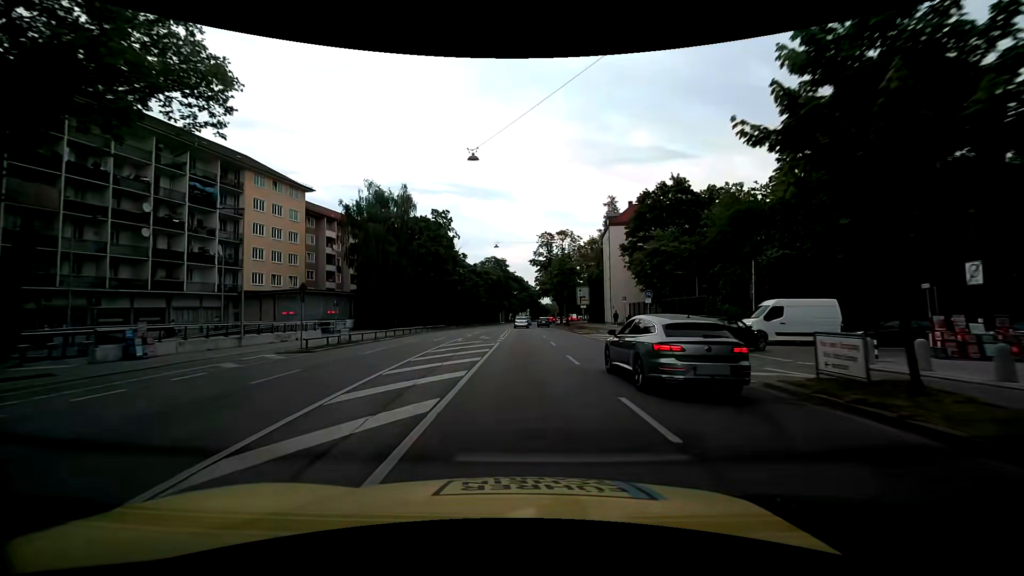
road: primary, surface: asphalt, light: Day
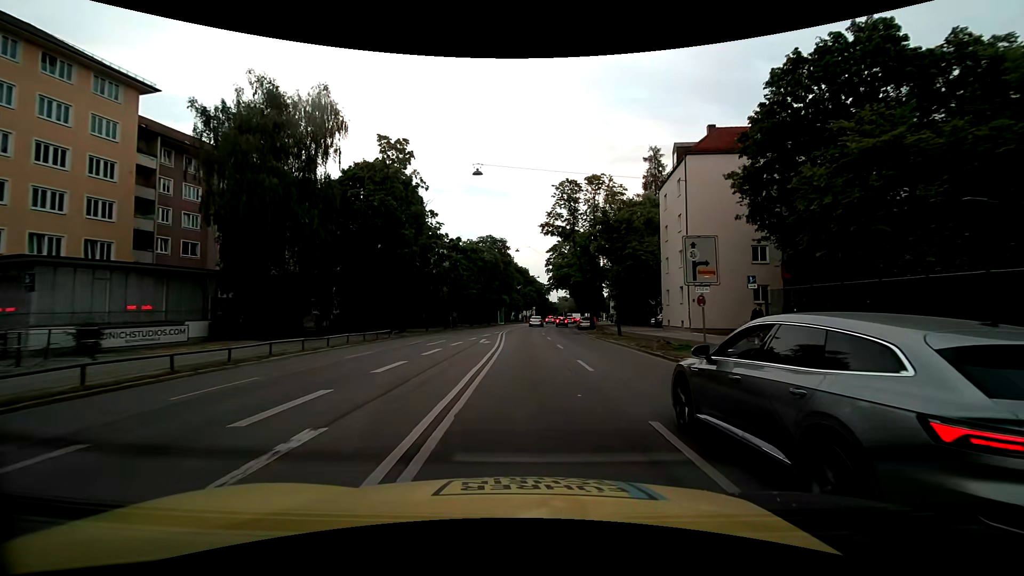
(+0.1, +28.9) m; 0°
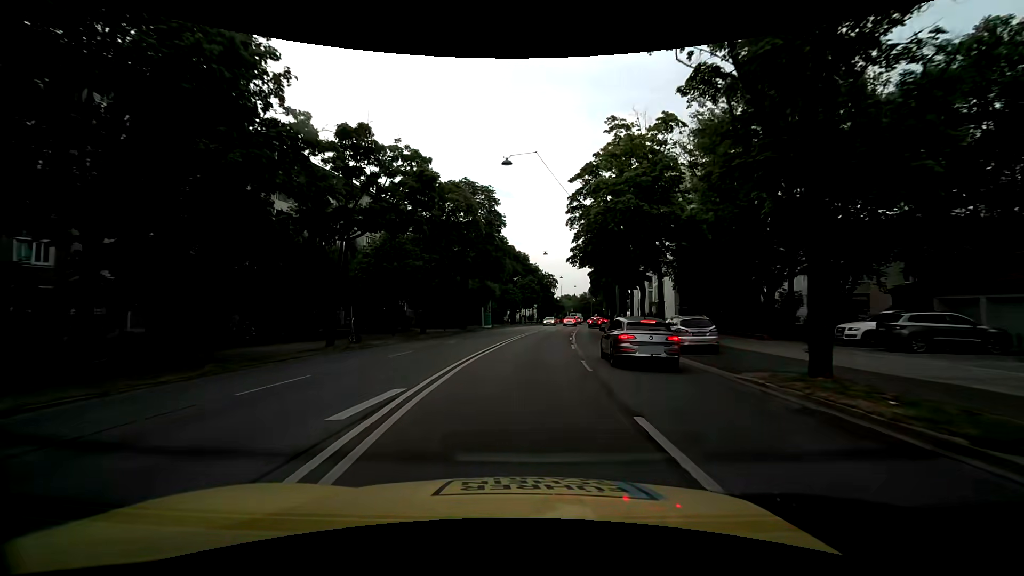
(-0.1, +35.7) m; 0°
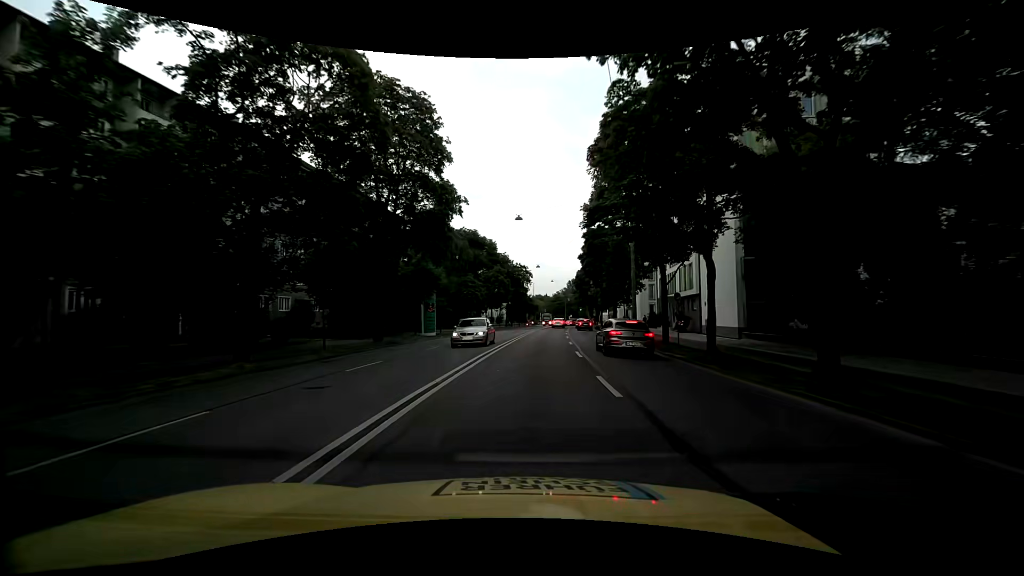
(+0.7, +22.1) m; +3°
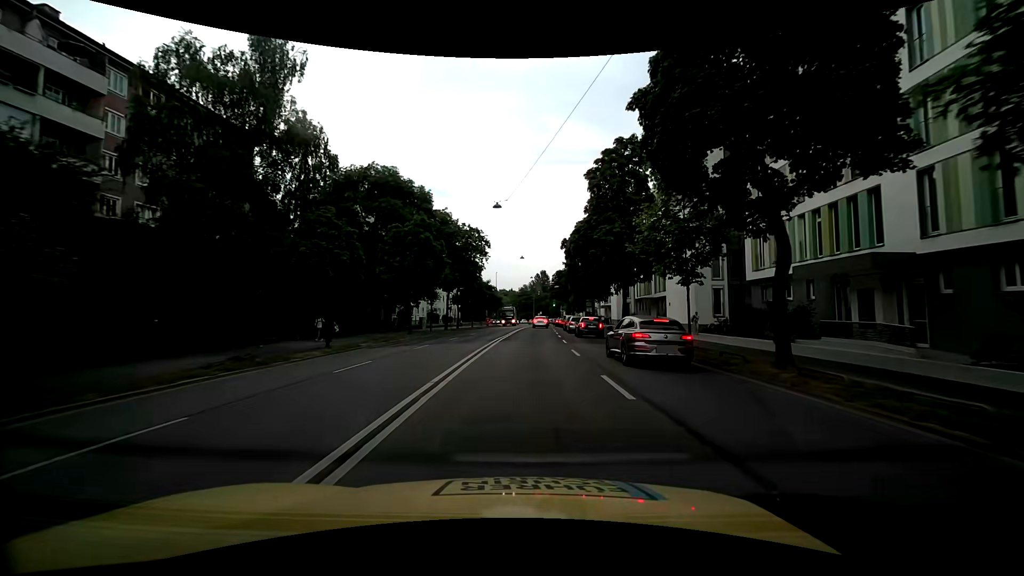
(+1.3, +36.4) m; +4°
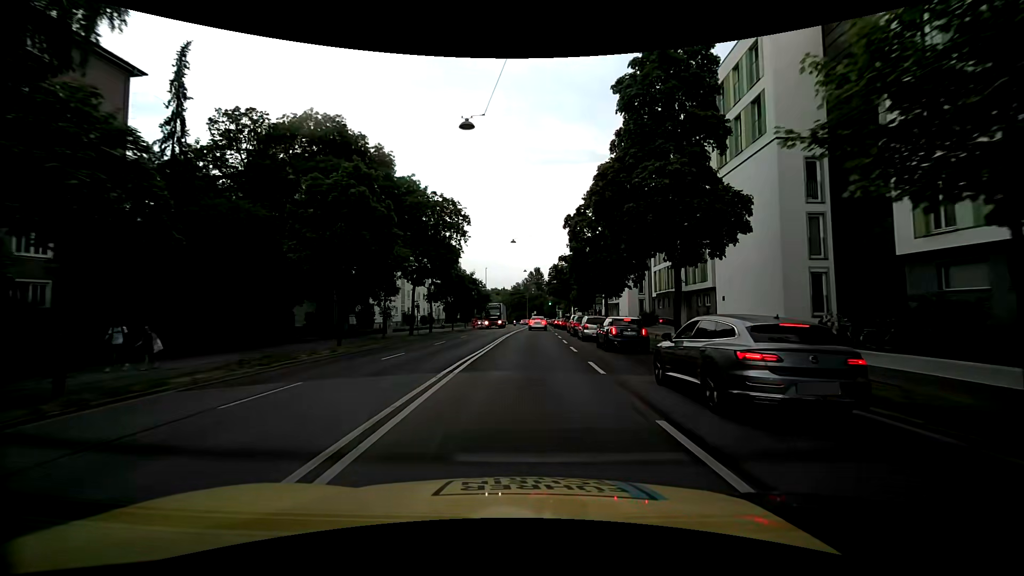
(+0.1, +13.8) m; +1°
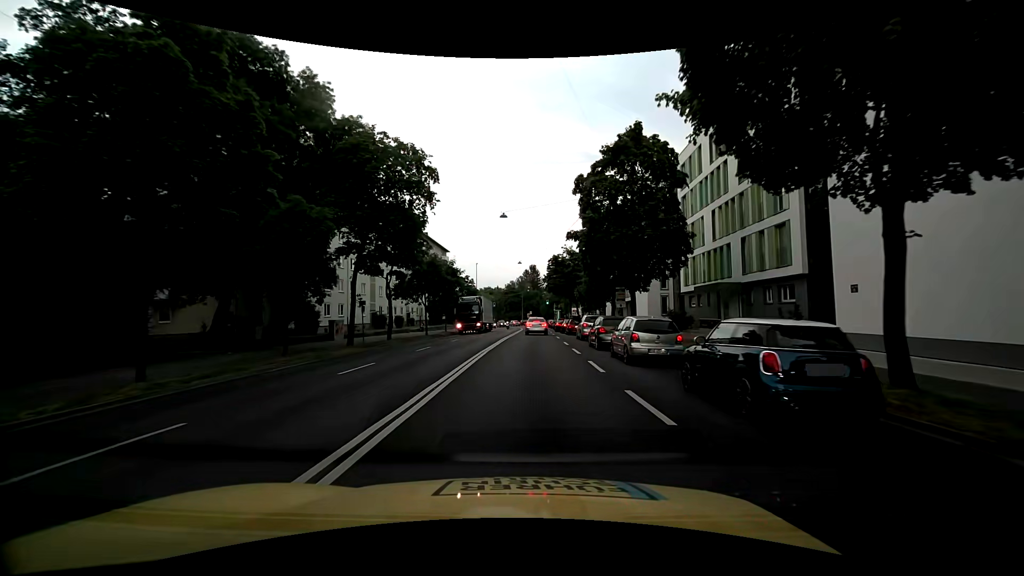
(+0.1, +13.1) m; 0°
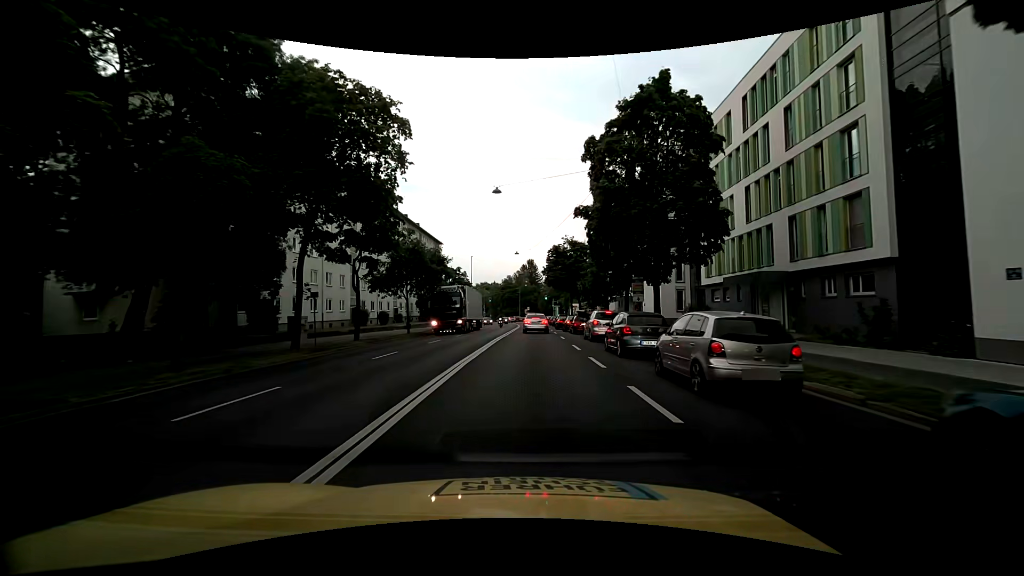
(+0.1, +6.3) m; +1°
